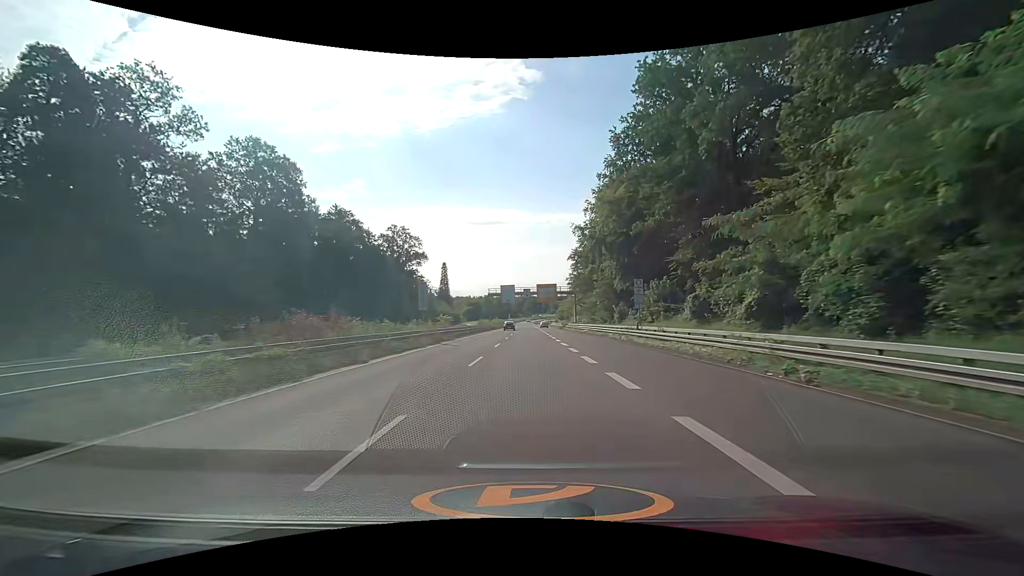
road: trunk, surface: asphalt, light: Day
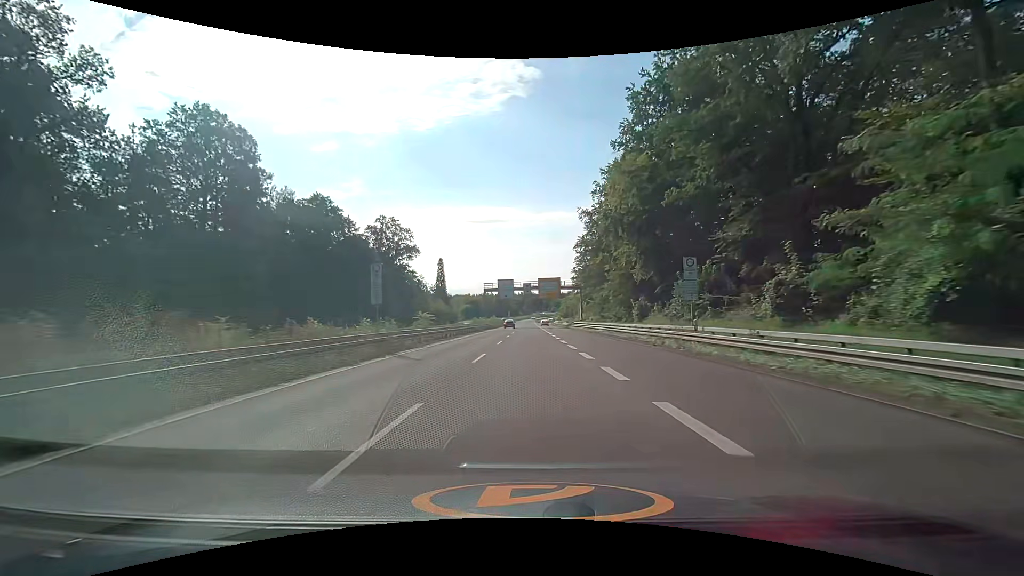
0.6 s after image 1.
(0.0, +10.8) m; 0°
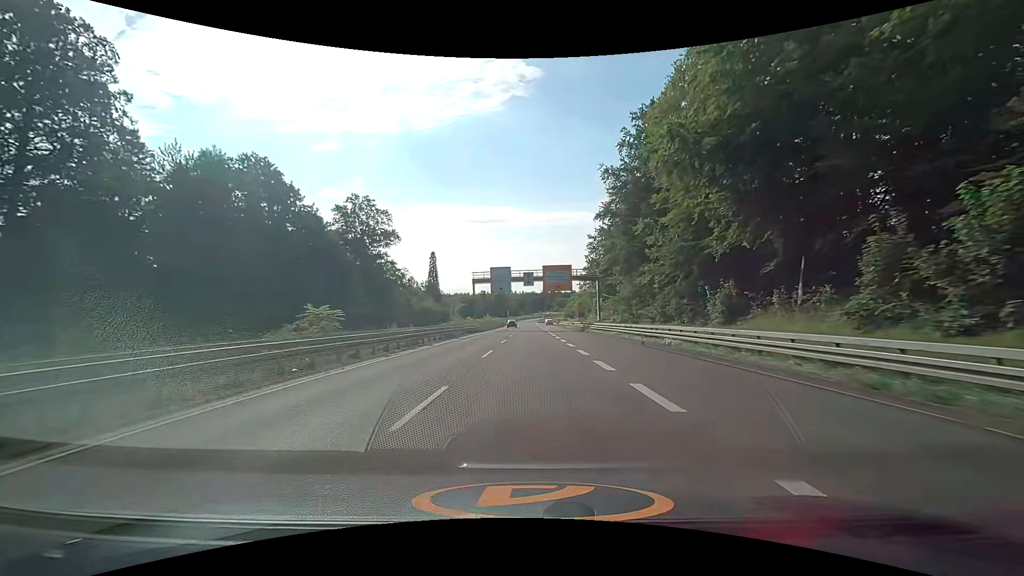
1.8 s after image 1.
(0.0, +21.7) m; 0°
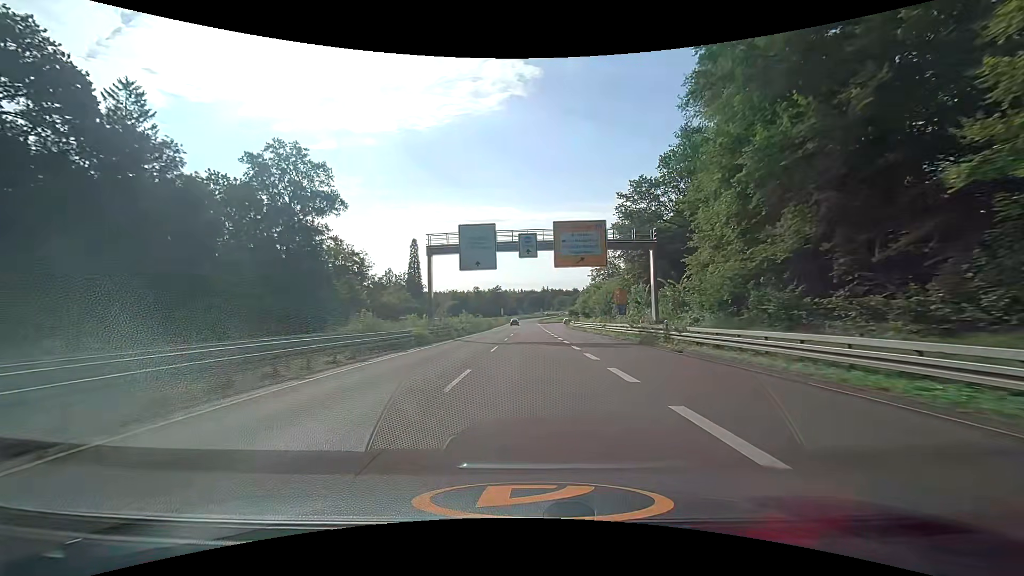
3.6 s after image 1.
(-0.1, +32.4) m; 0°
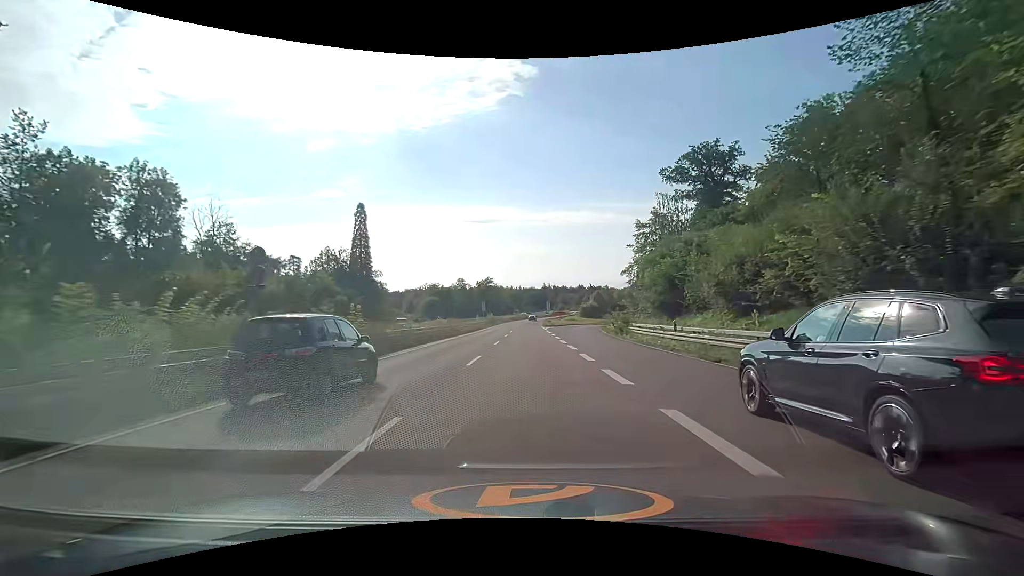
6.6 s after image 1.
(+0.1, +53.9) m; 0°
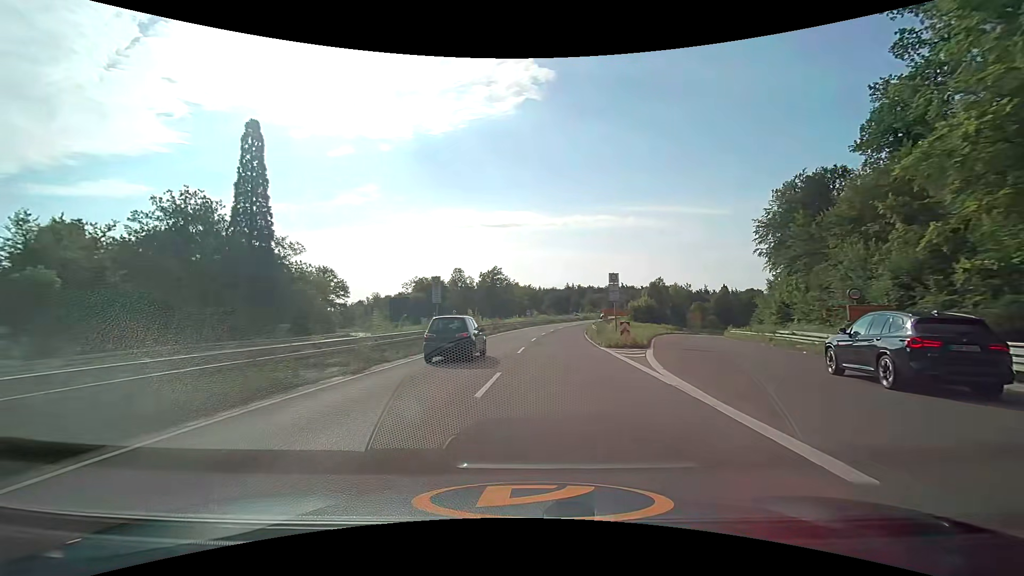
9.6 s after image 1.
(-0.4, +53.8) m; -2°
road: trunk_link
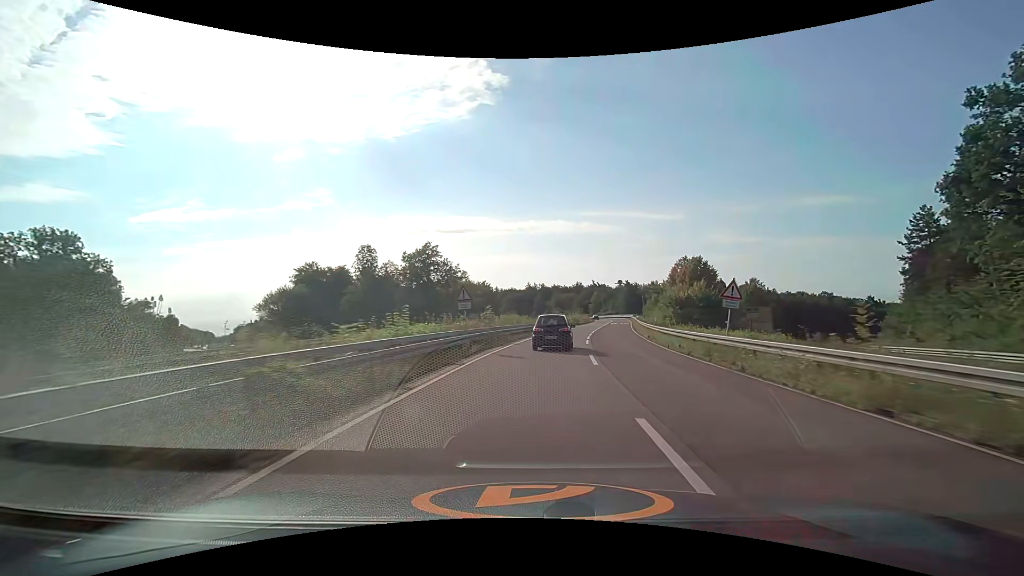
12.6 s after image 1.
(+0.4, +53.5) m; +4°
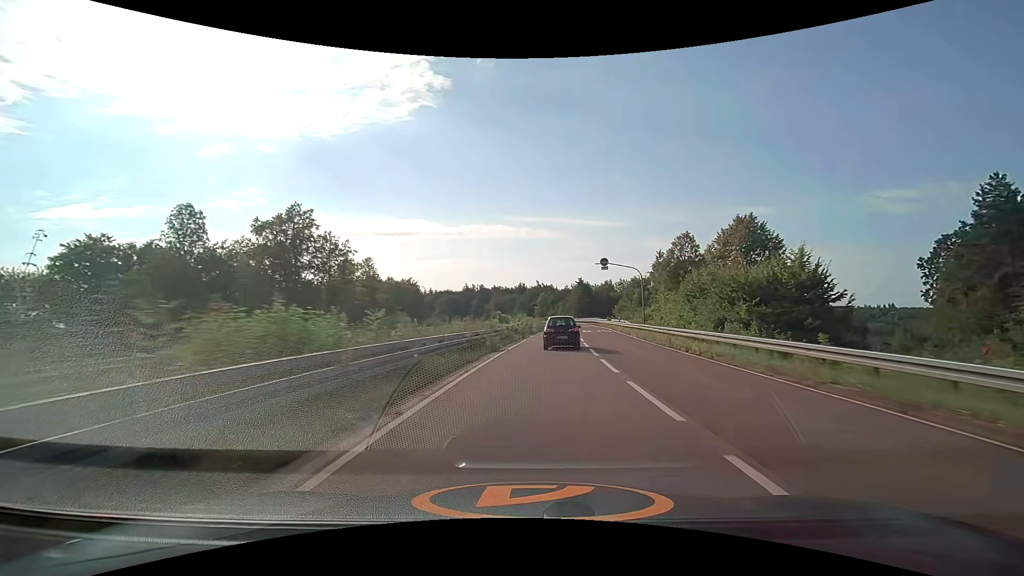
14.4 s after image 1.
(+1.8, +32.0) m; +7°
(0, +10) (+1, +20) (+2, +30) (+3, +40) (+3, +50) (+4, +60) (+5, +70) (+6, +80) (+6, +90) (+7, +100) m
